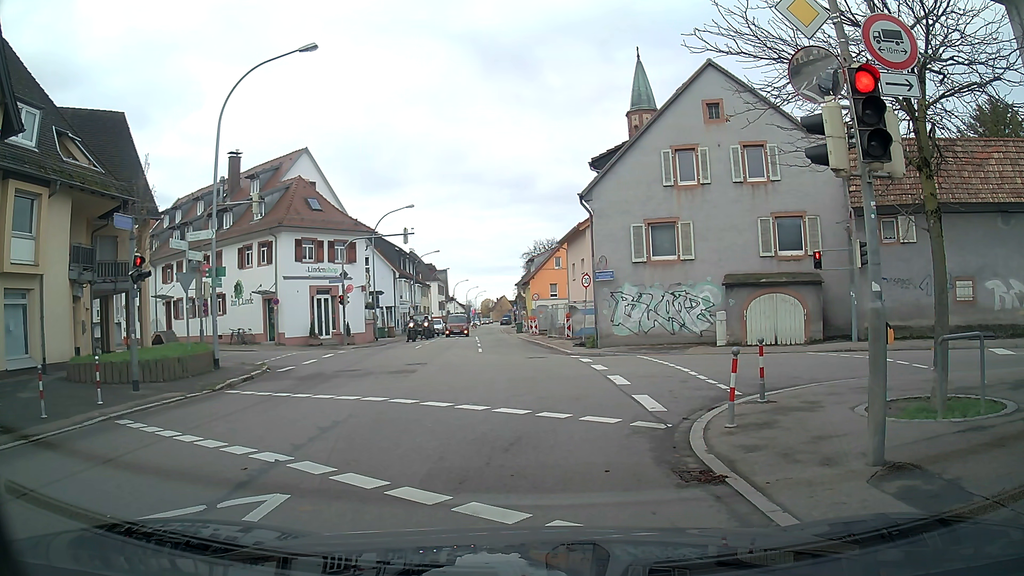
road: tertiary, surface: asphalt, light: Day
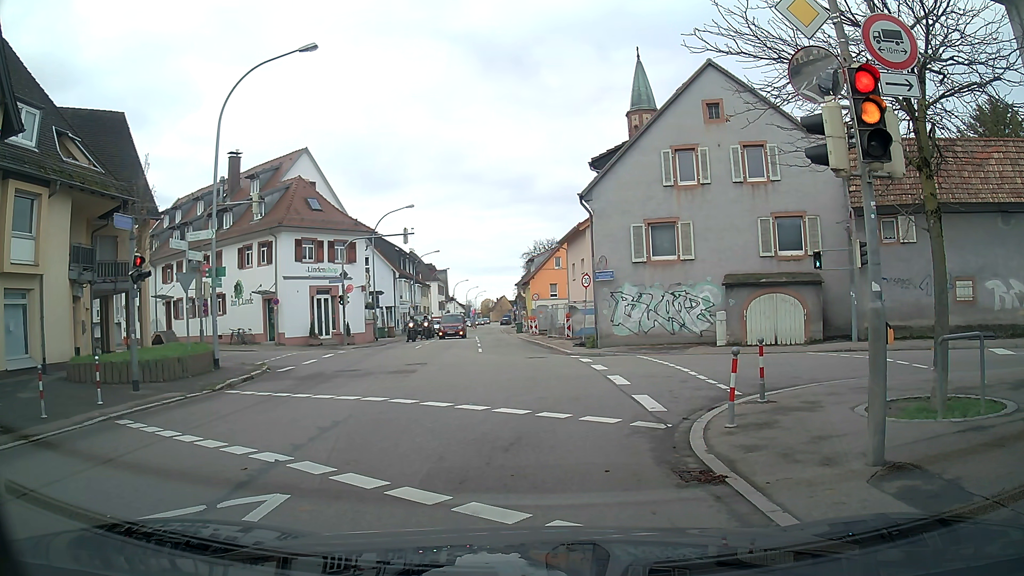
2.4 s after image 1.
(0.0, 0.0) m; 0°
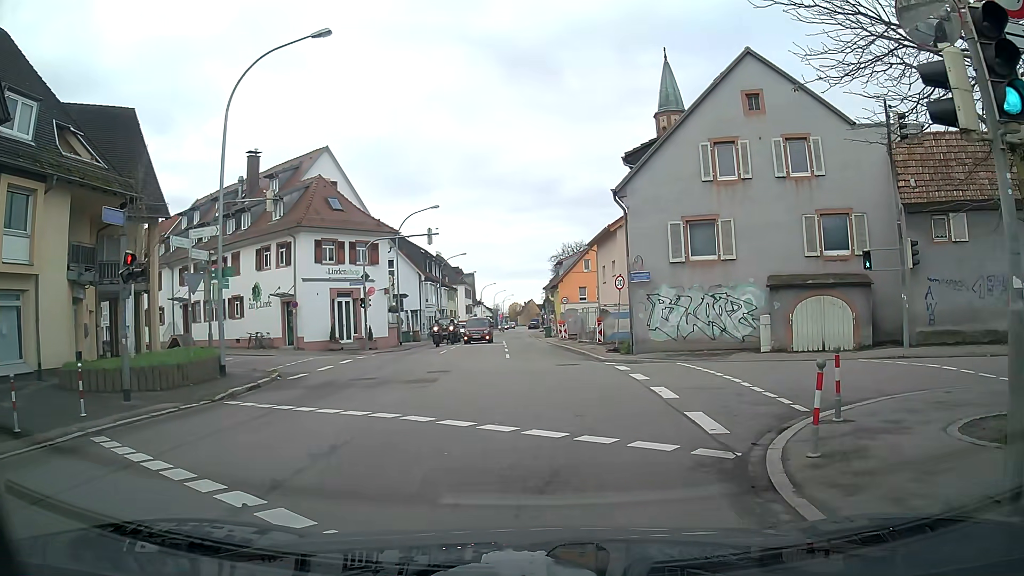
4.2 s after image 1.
(0.0, +1.7) m; -1°
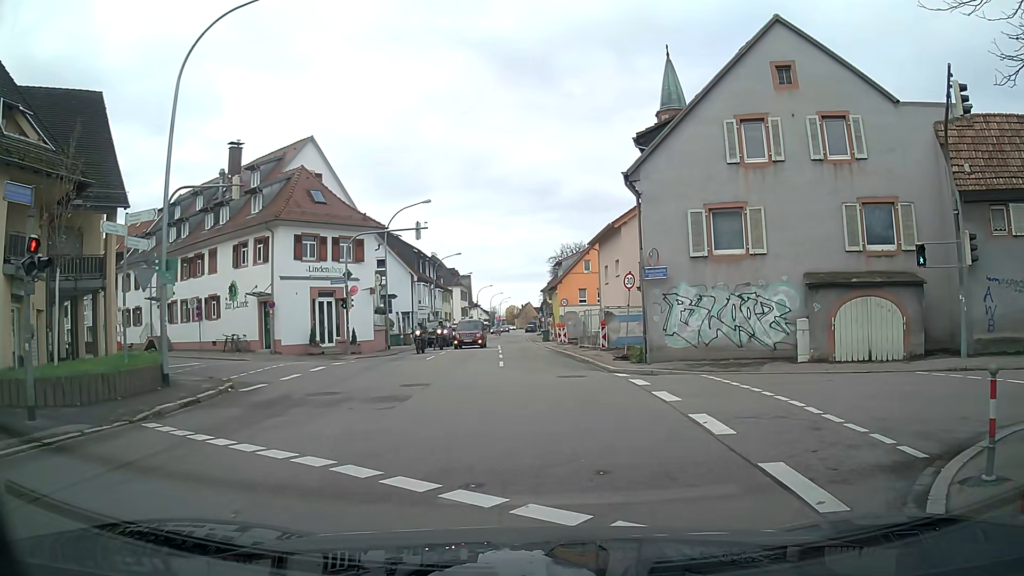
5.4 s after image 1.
(0.0, +3.3) m; +1°
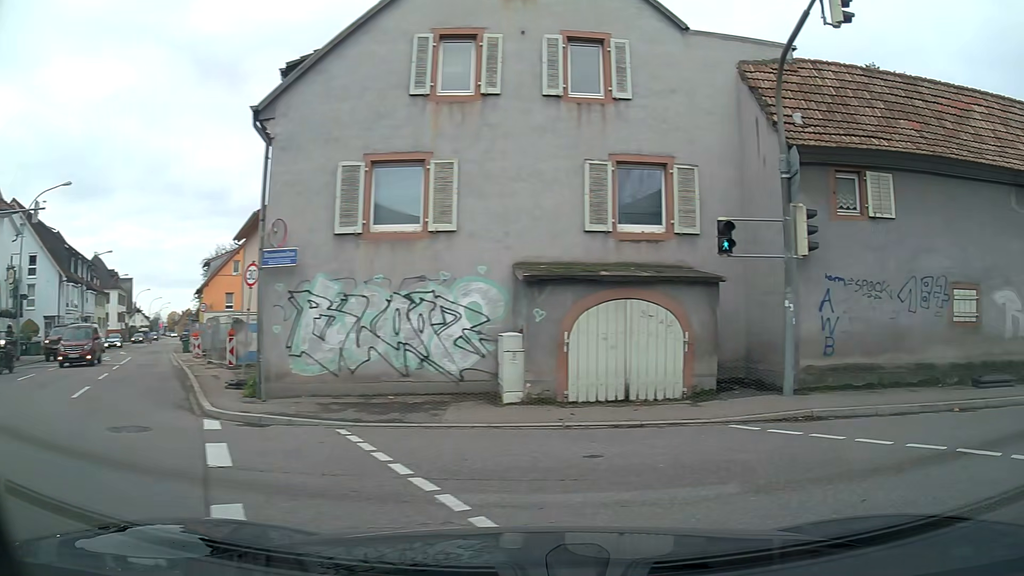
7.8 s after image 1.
(+1.7, +6.7) m; +40°
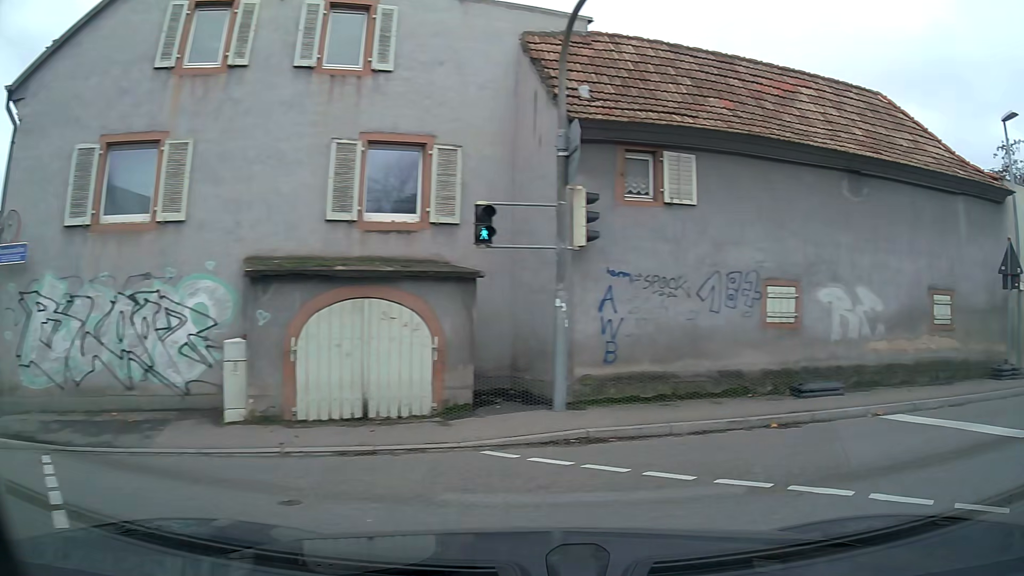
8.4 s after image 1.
(+0.3, +1.8) m; +21°
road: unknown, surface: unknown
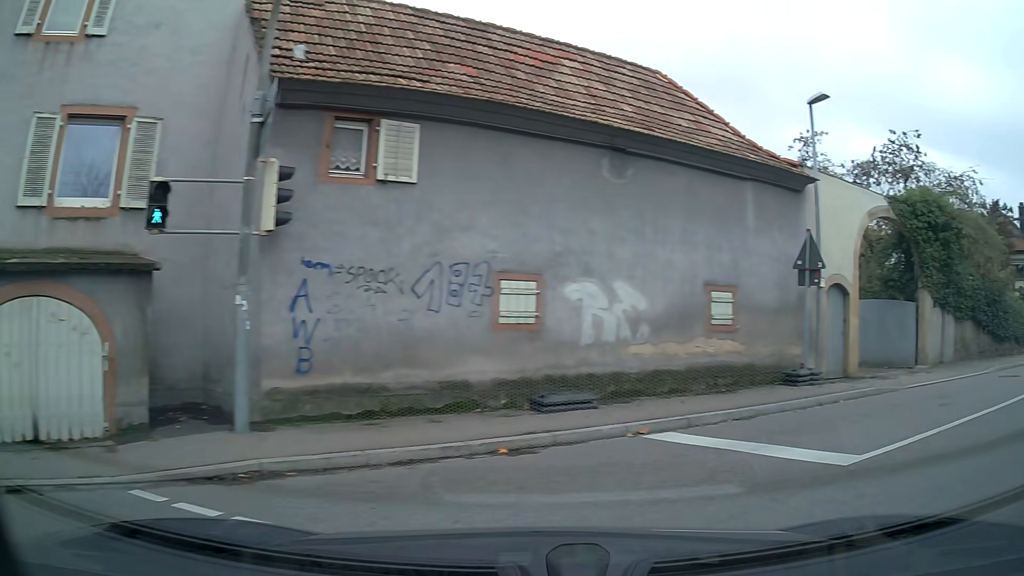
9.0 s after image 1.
(+0.3, +1.9) m; +20°
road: tertiary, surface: asphalt
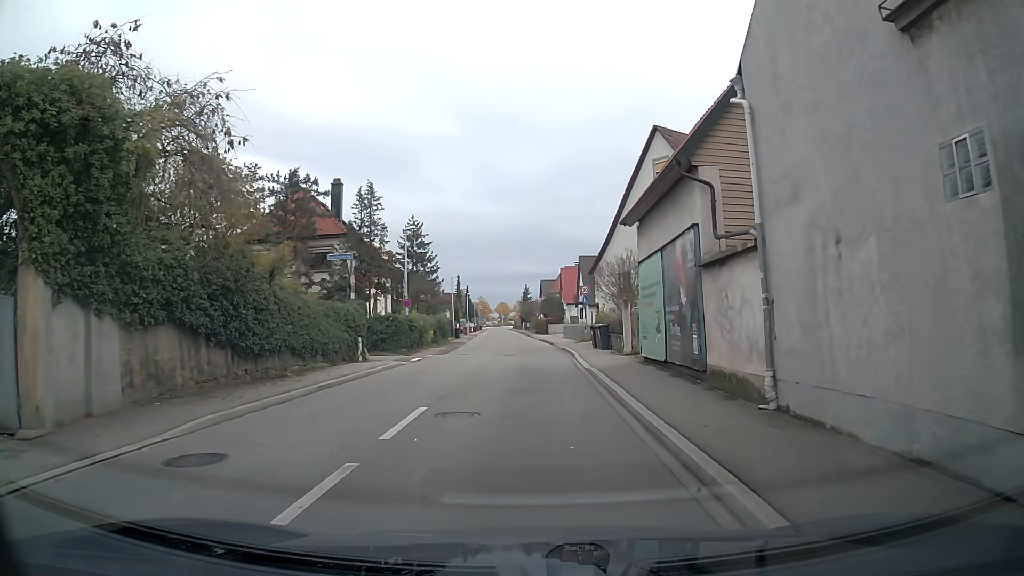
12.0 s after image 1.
(+6.2, +10.0) m; +43°
(0, +10) (+1, +20) (+1, +30) (+1, +40) (+1, +50) (0, +60) (0, +70) (0, +80) (0, +90) (-1, +100) m
